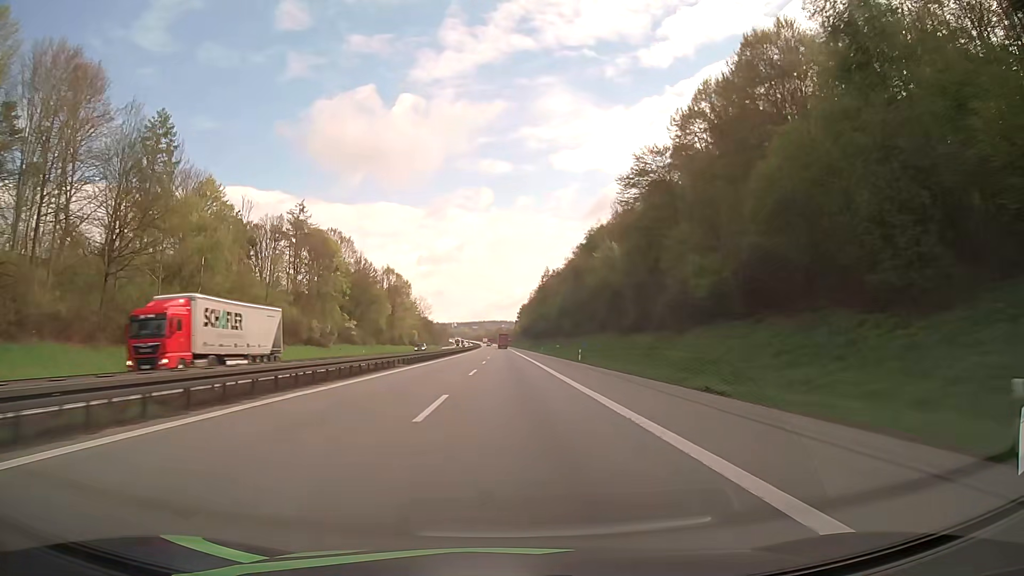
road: motorway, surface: asphalt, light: Day
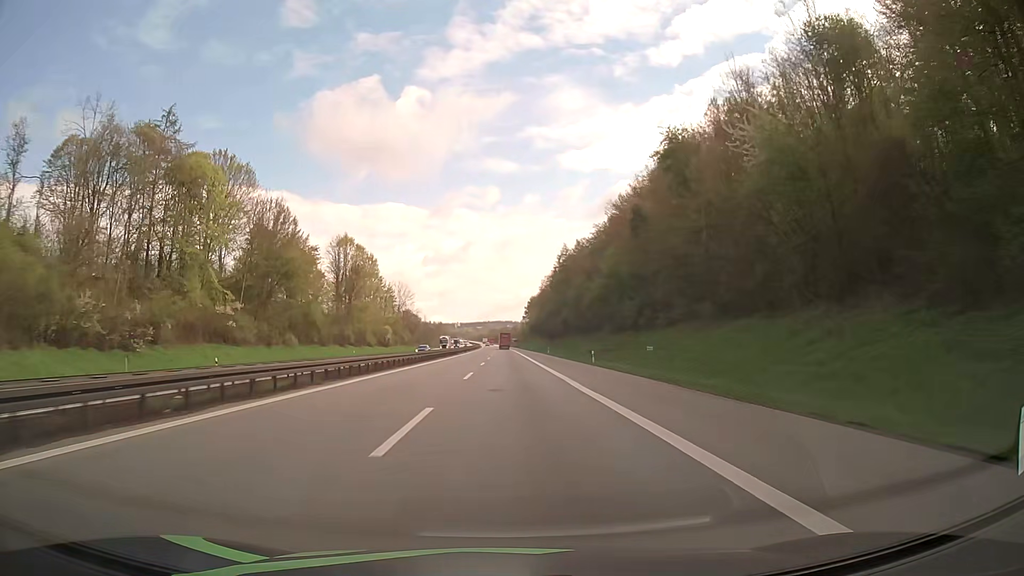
(-0.3, +58.4) m; -1°
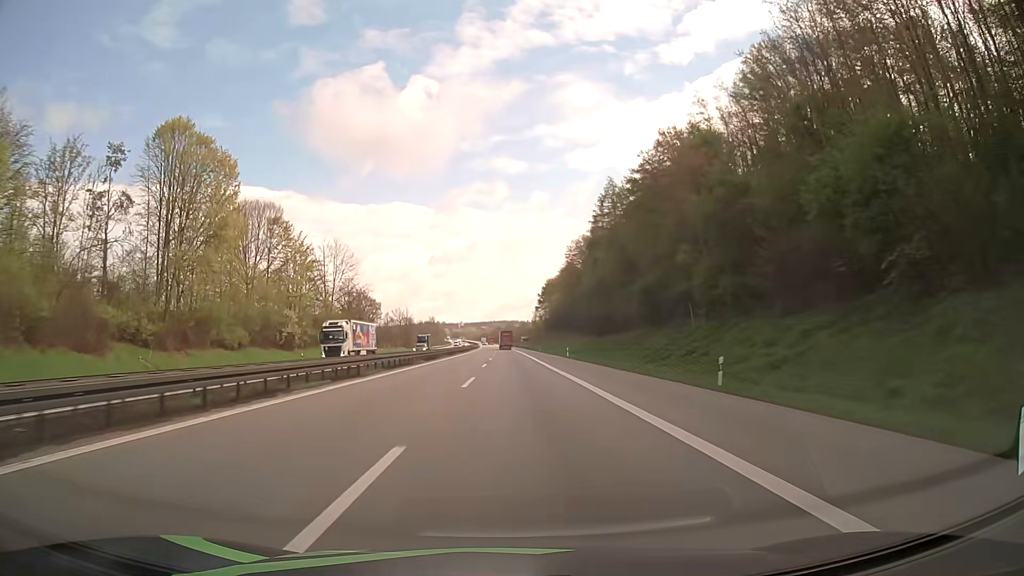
(-0.4, +77.9) m; 0°
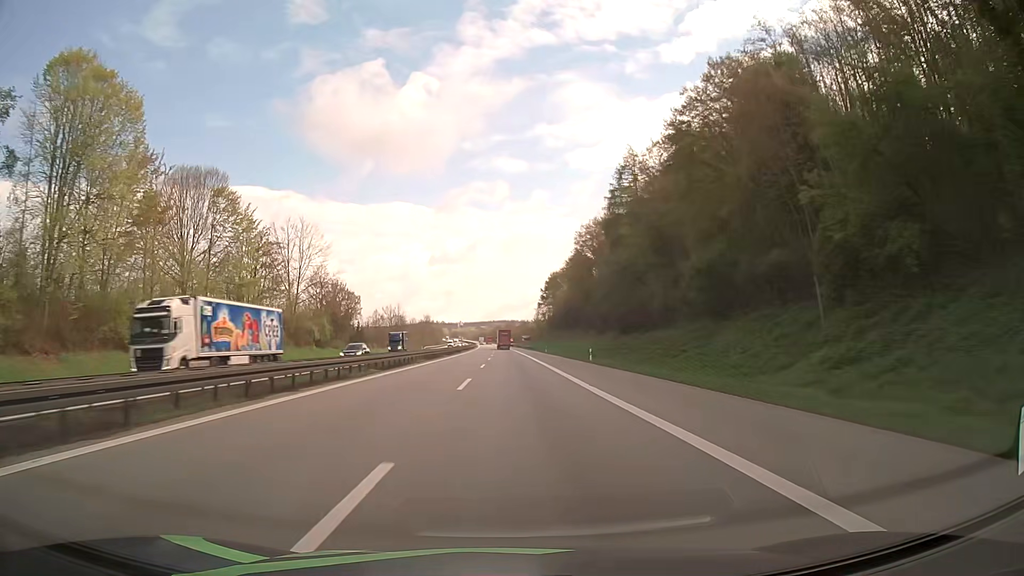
(0.0, +19.4) m; 0°
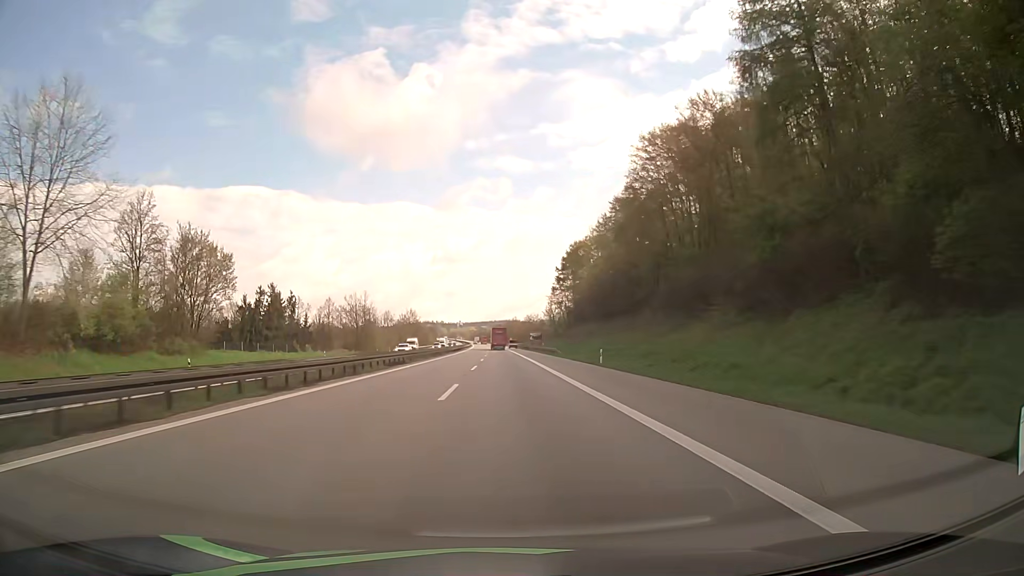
(0.0, +58.0) m; 0°
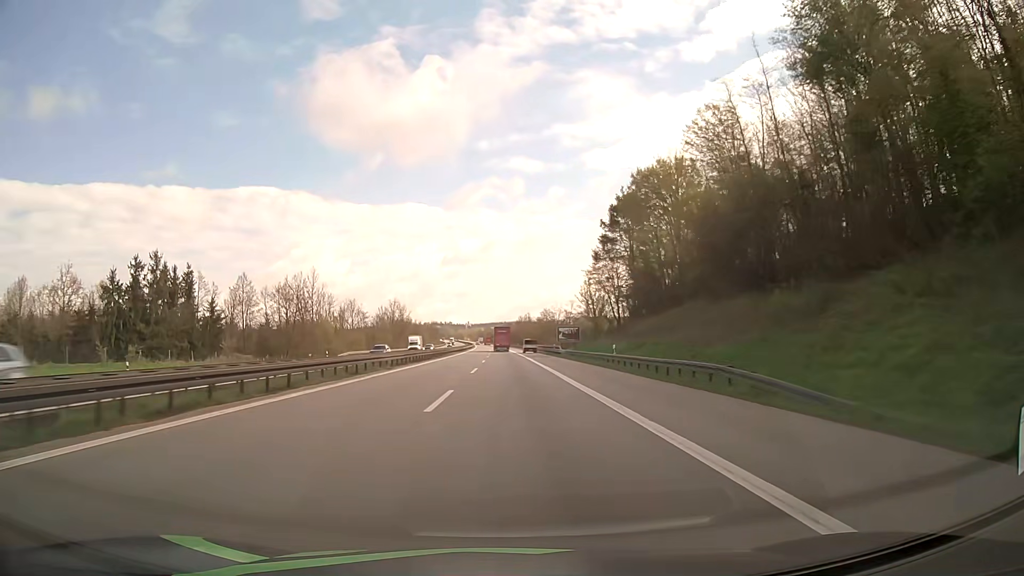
(-0.5, +57.0) m; -1°
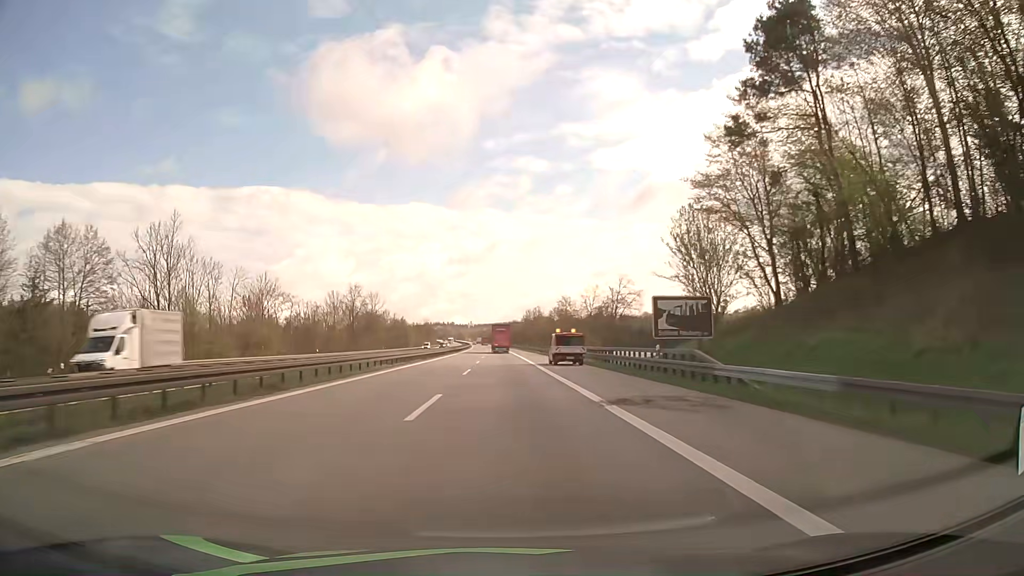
(-0.2, +56.2) m; 0°
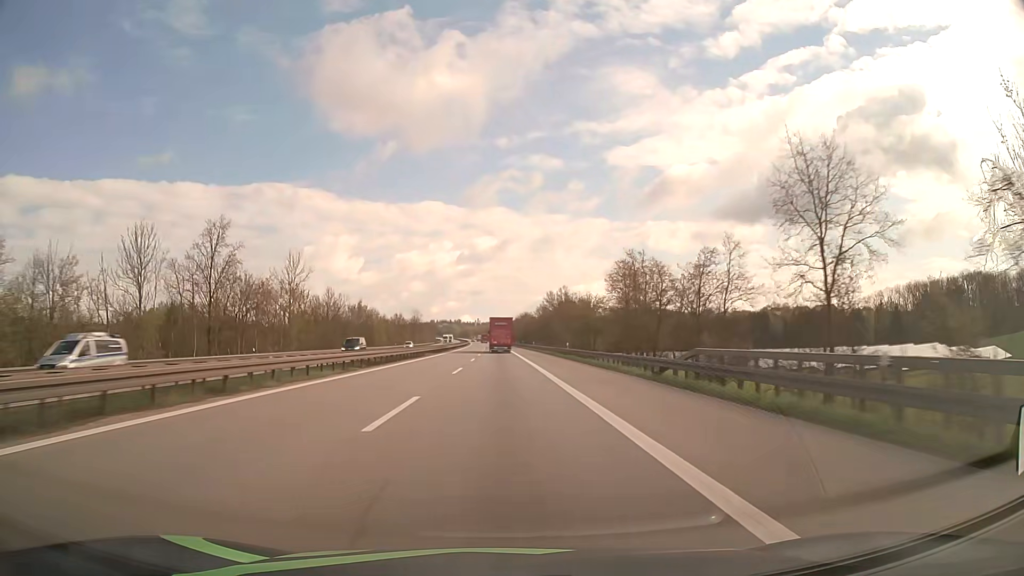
(-0.4, +74.1) m; -1°
(0, +10) (0, +20) (0, +30) (0, +40) (0, +50) (0, +60) (-1, +70) (-1, +80) (-1, +90) (-2, +100) m
